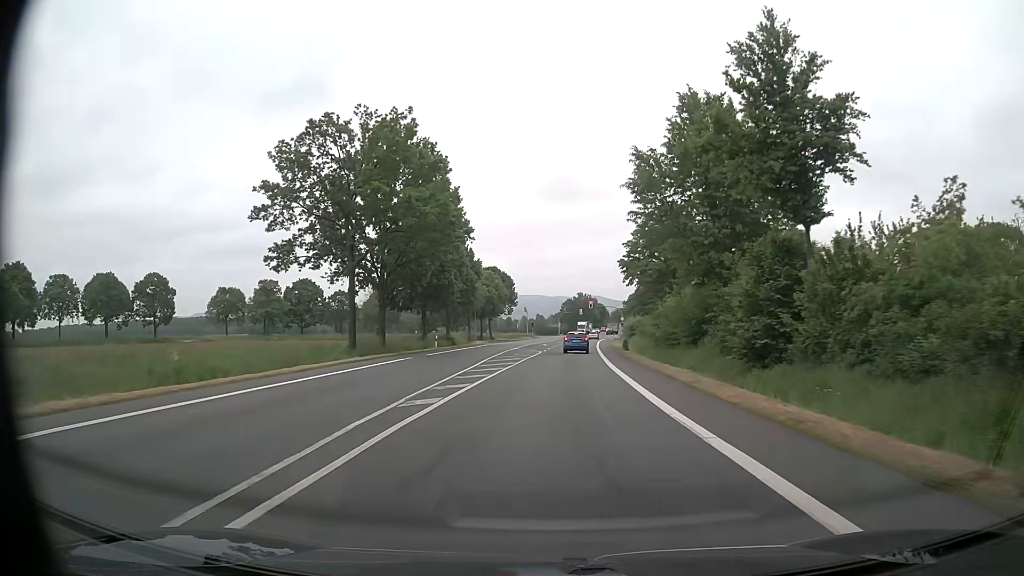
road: primary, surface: asphalt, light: Day
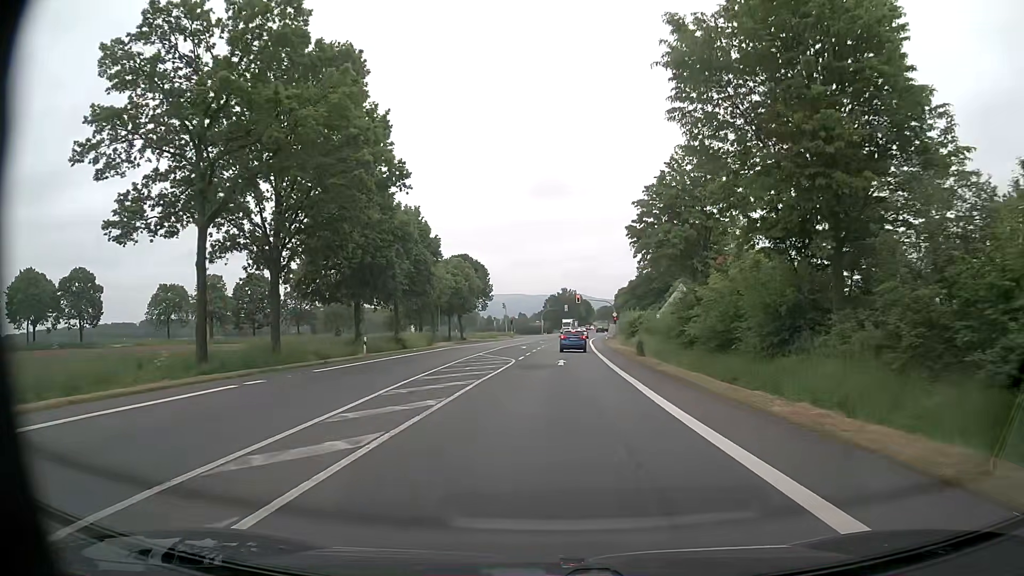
(+0.2, +17.4) m; +2°
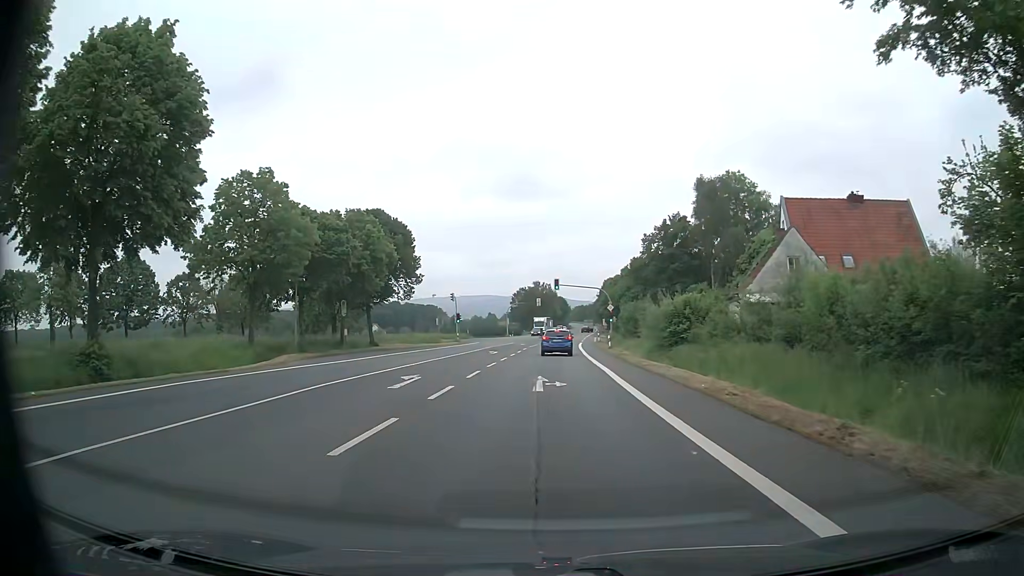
(+0.8, +37.2) m; +2°
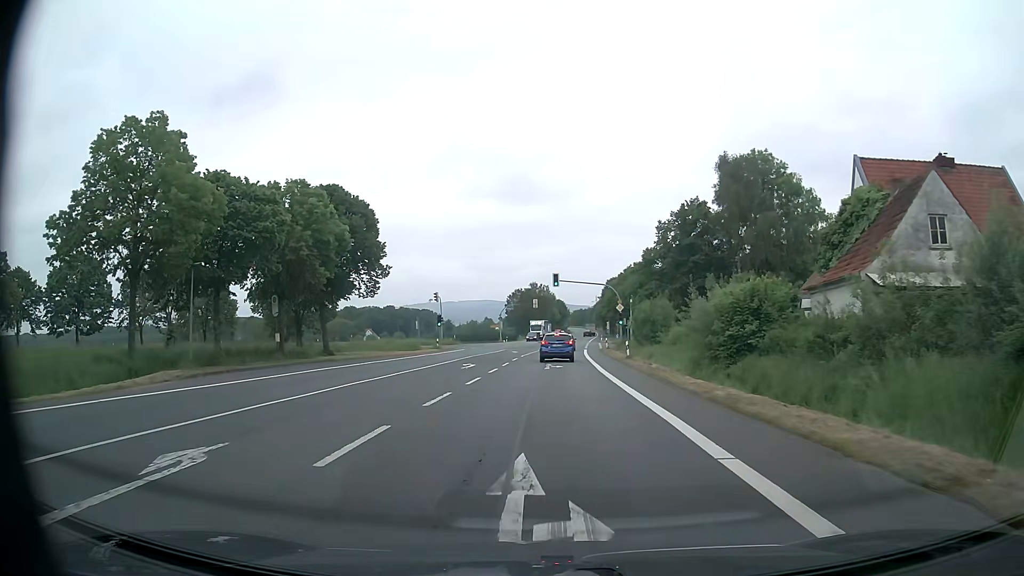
(0.0, +12.4) m; 0°
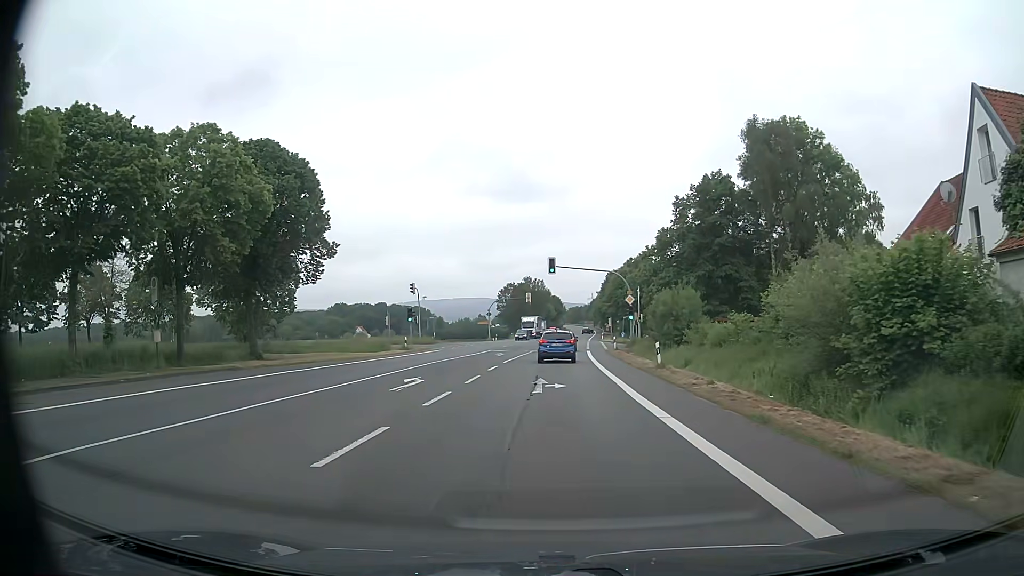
(+0.1, +12.0) m; +1°
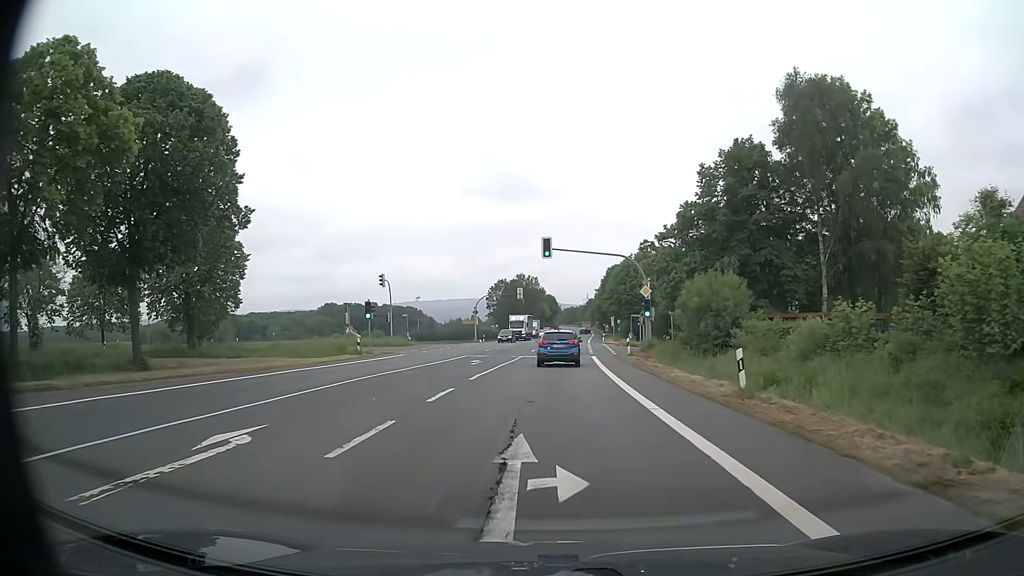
(+0.1, +11.5) m; 0°
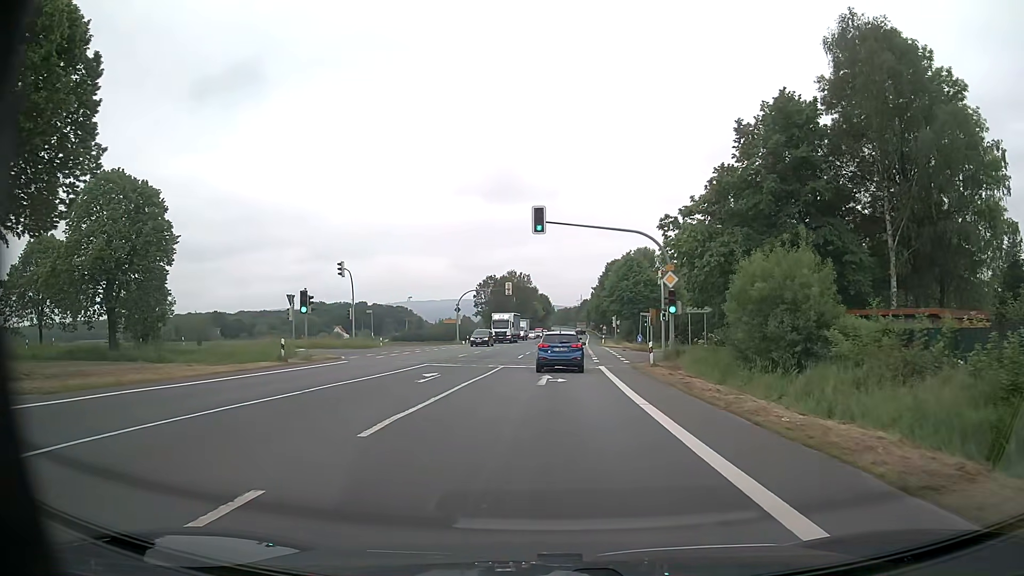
(+0.1, +10.8) m; +1°
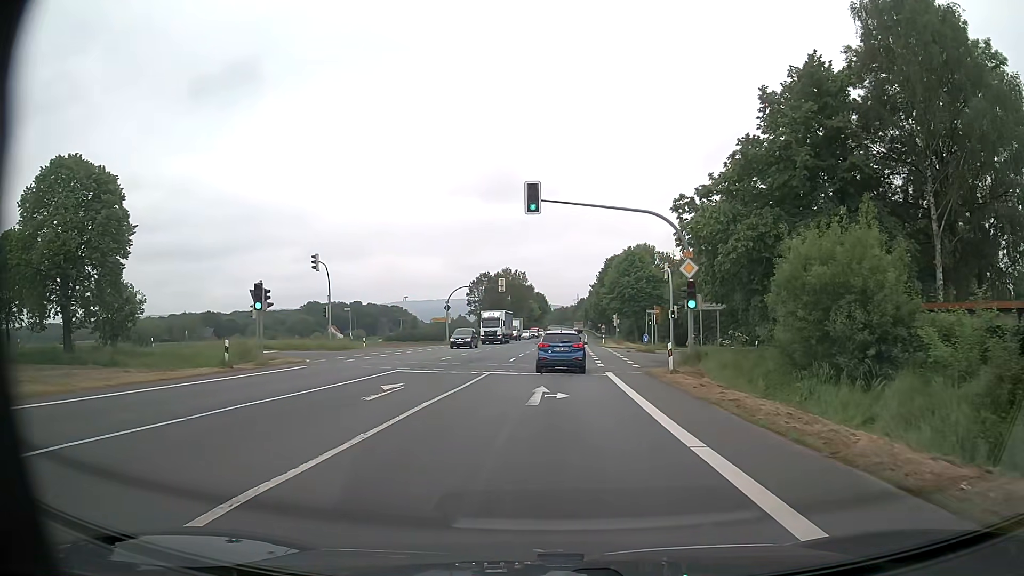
(0.0, +5.1) m; 0°
(0, +10) (0, +20) (+1, +30) (+1, +40) (+1, +50) (+2, +60) (+2, +70) (+2, +80) (+3, +90) (+3, +100) m
